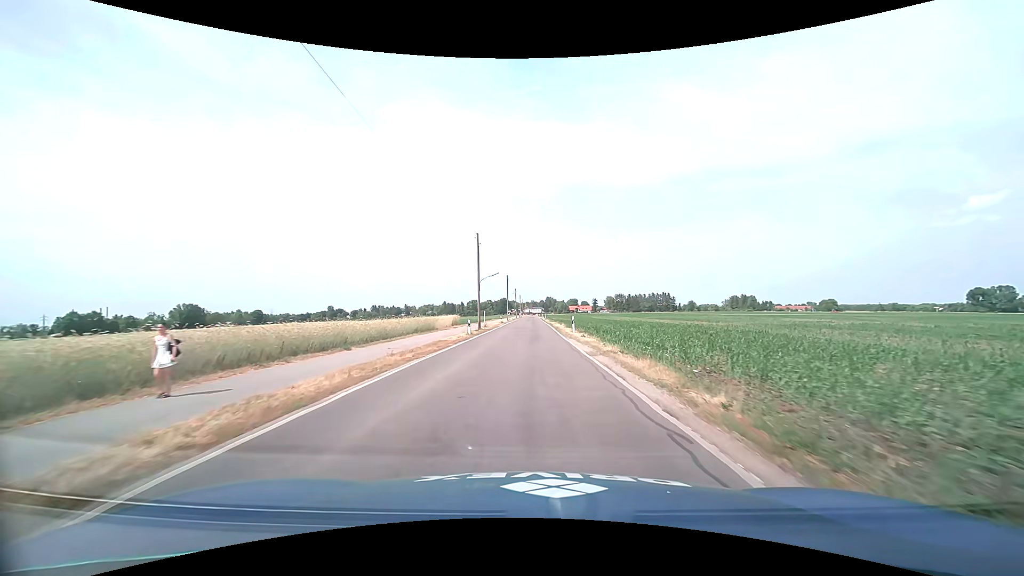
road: tertiary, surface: asphalt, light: Day
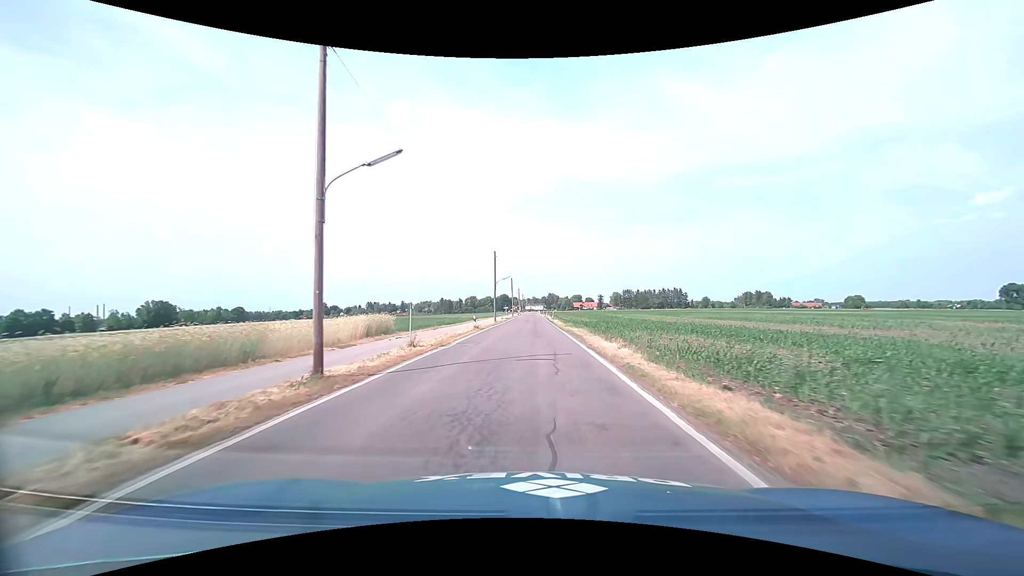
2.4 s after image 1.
(-0.1, +33.5) m; 0°
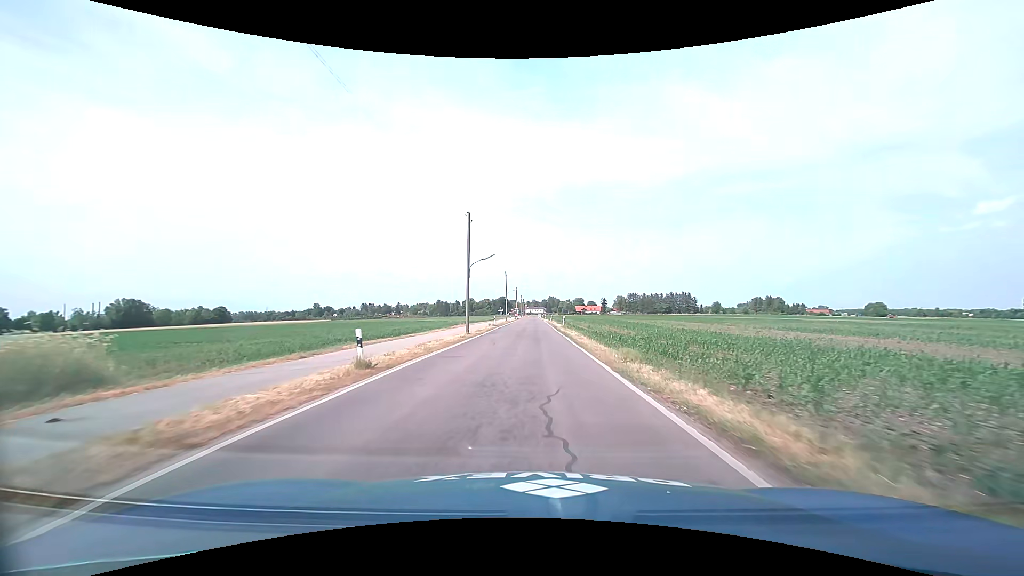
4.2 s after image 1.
(-0.2, +25.3) m; 0°
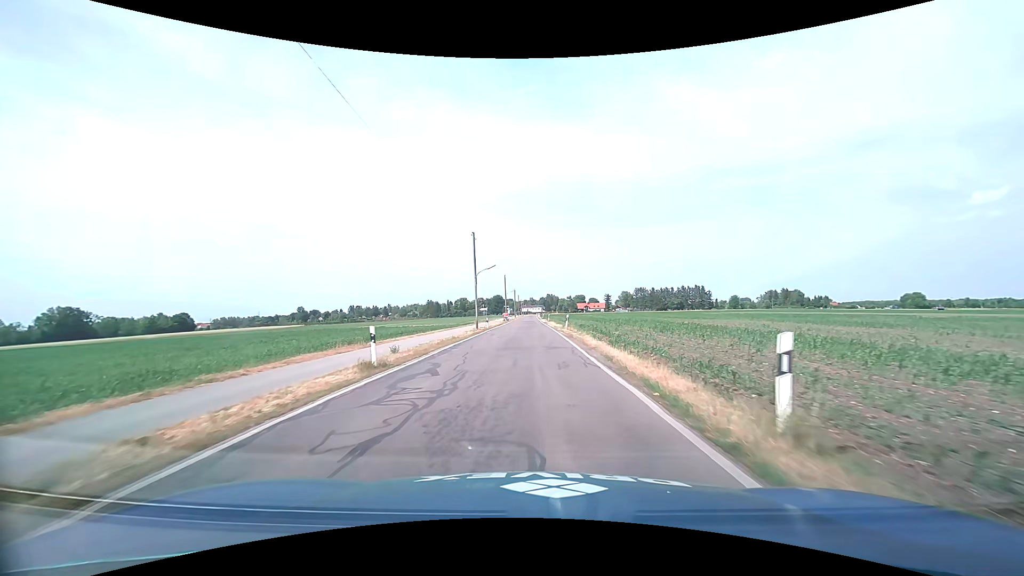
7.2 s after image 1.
(+0.2, +42.0) m; 0°
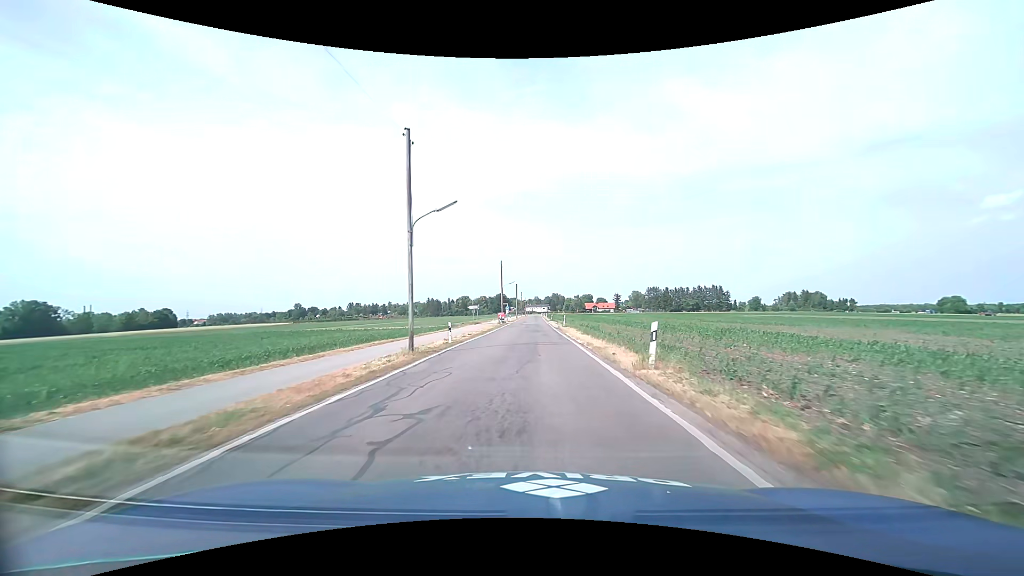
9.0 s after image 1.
(-0.2, +25.0) m; 0°
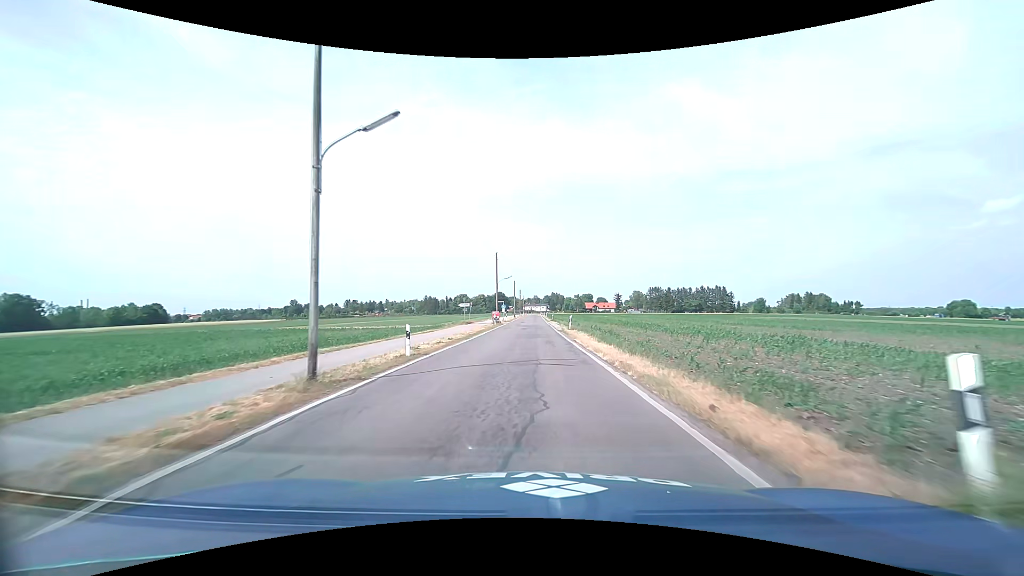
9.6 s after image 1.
(0.0, +8.3) m; 0°
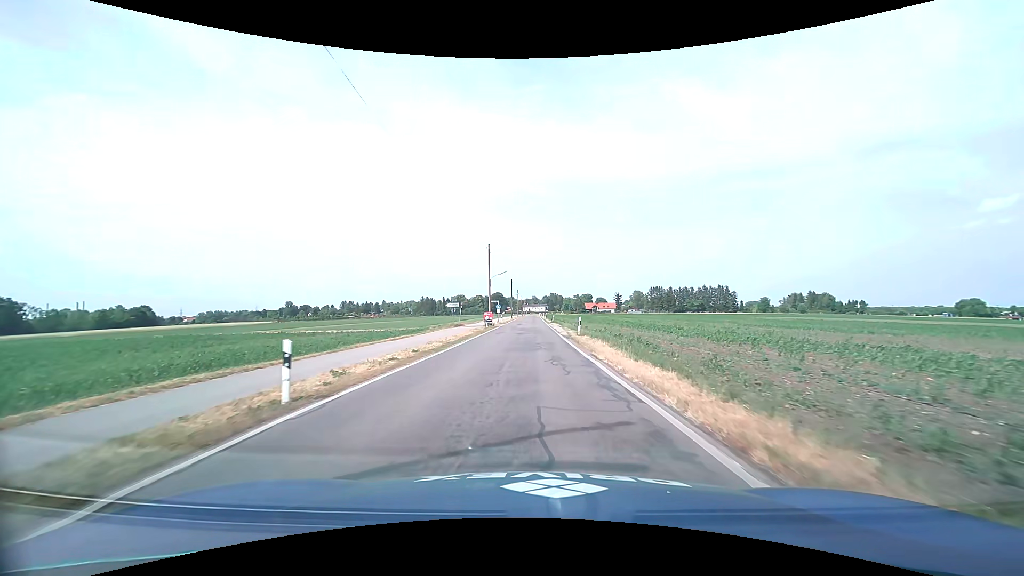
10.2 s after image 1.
(0.0, +8.3) m; 0°
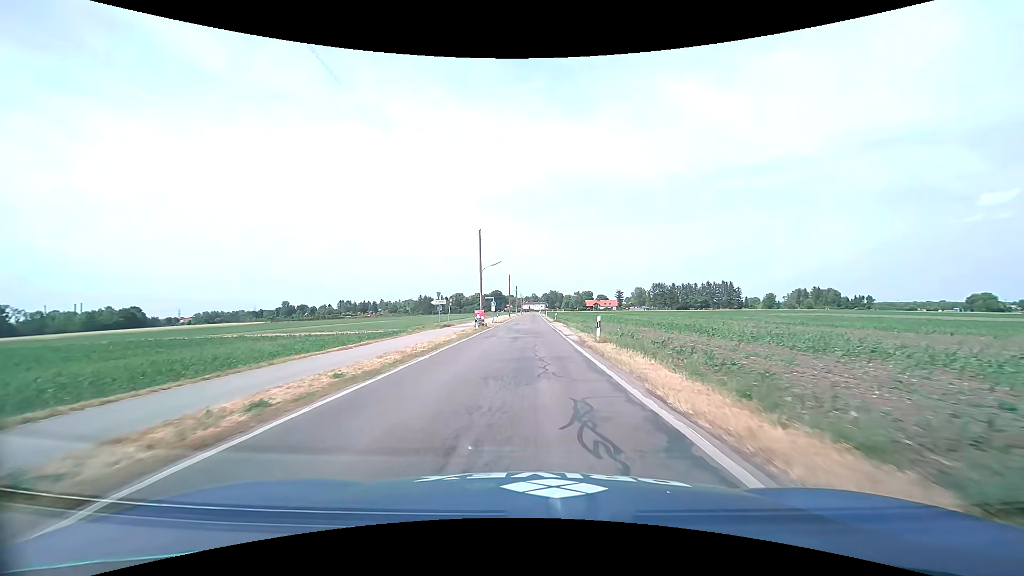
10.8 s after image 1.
(0.0, +8.3) m; 0°
(0, +10) (0, +20) (0, +30) (0, +40) (0, +50) (0, +60) (0, +70) (0, +80) (-1, +90) (-1, +100) m
